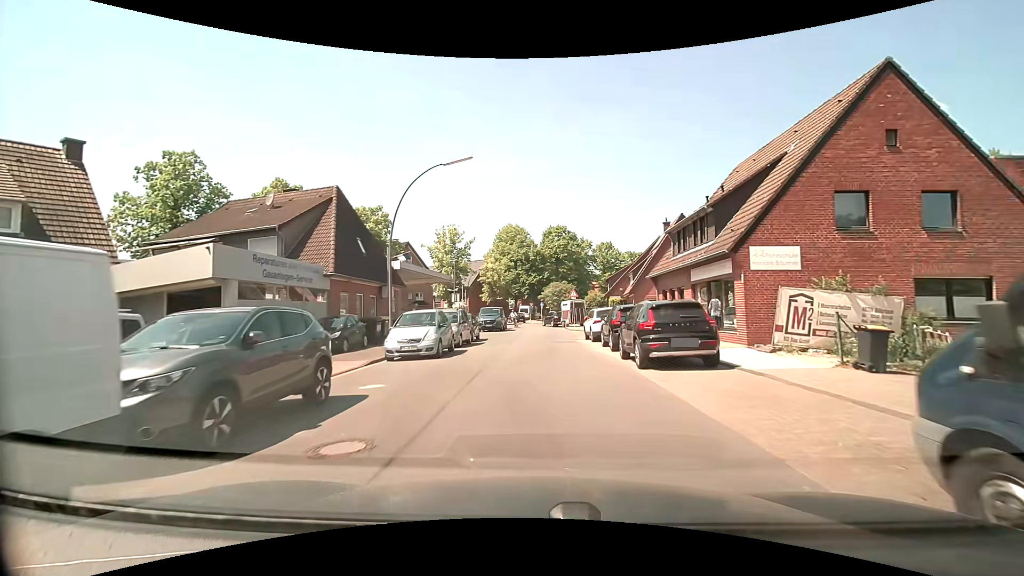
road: residential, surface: asphalt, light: Day
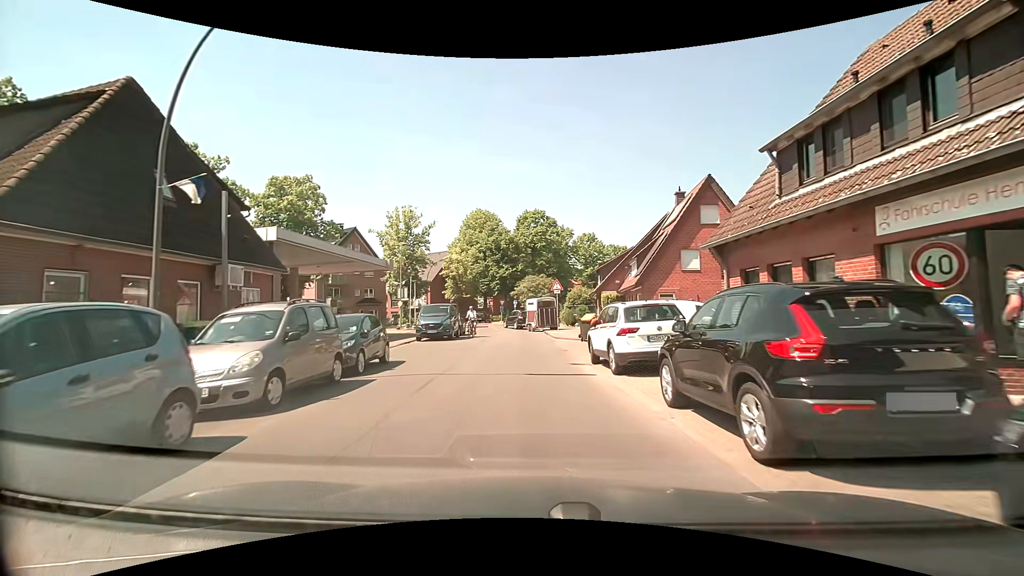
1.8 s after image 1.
(+0.3, +13.3) m; +3°
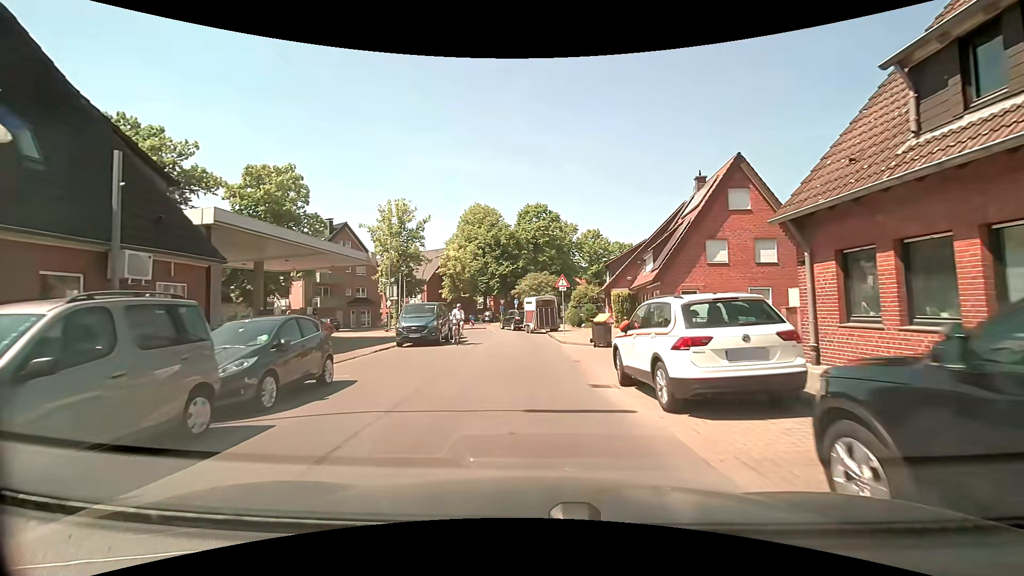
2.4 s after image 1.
(0.0, +4.2) m; 0°
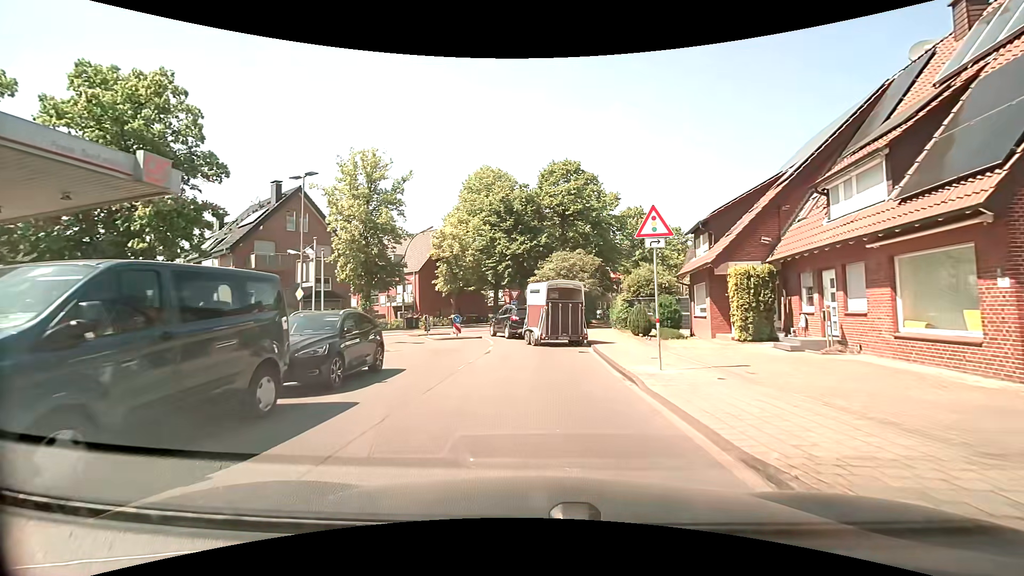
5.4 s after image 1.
(-0.4, +18.9) m; -3°
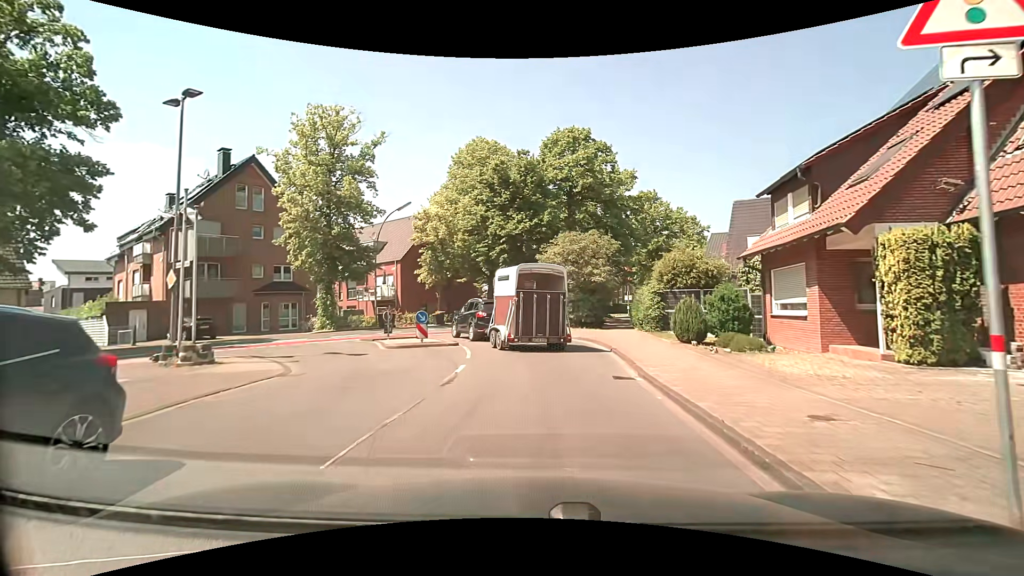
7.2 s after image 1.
(0.0, +7.8) m; 0°
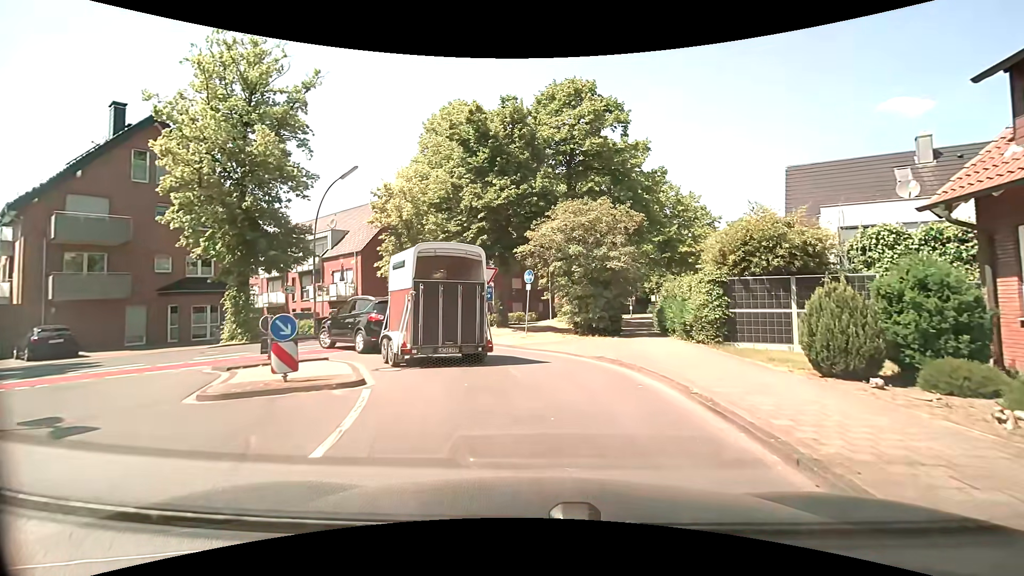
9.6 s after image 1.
(+0.1, +9.0) m; +1°
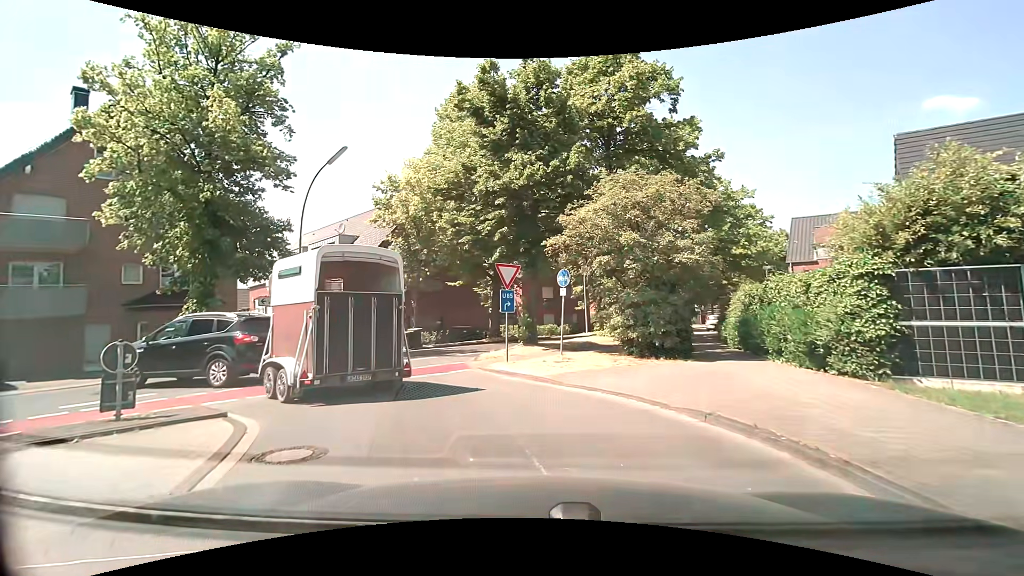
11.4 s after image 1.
(-0.1, +5.5) m; -3°
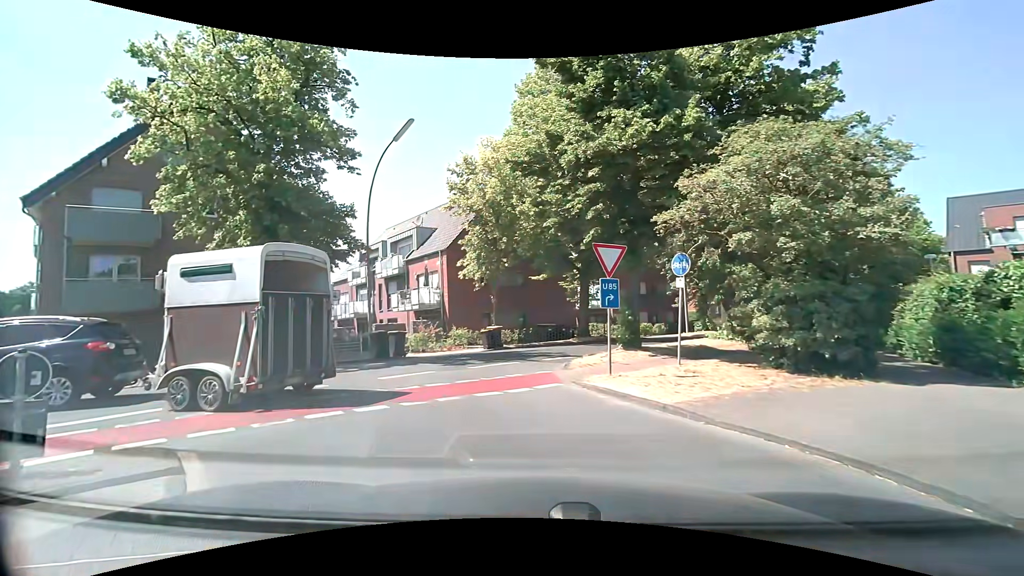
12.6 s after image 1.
(-0.3, +3.4) m; -10°
(-2, +10) (-2, +19) (+5, +27) (+12, +34) (+18, +42) (+25, +49) (+31, +57) (+38, +64) (+45, +72) (+51, +79) m
